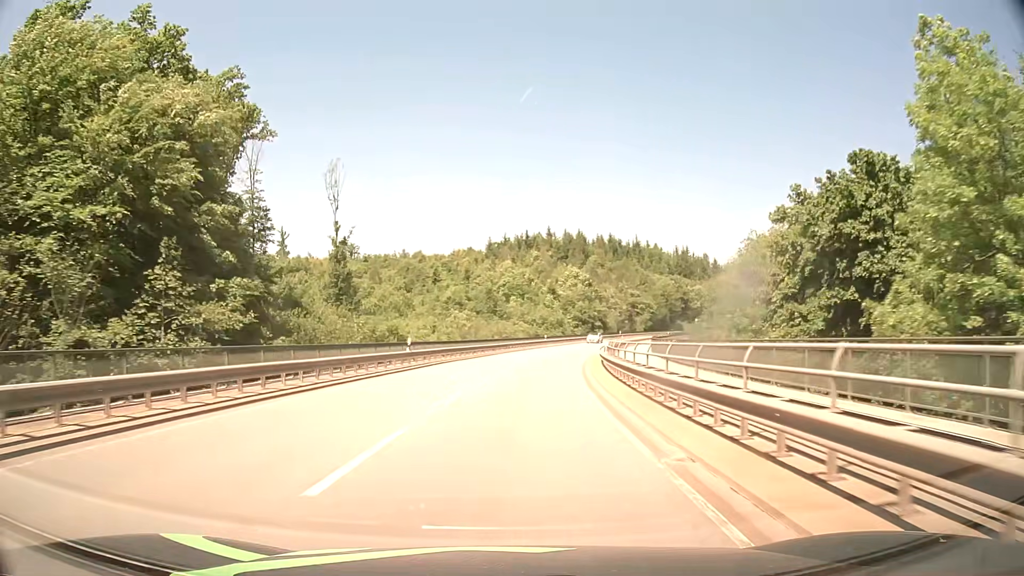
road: secondary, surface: asphalt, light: Day
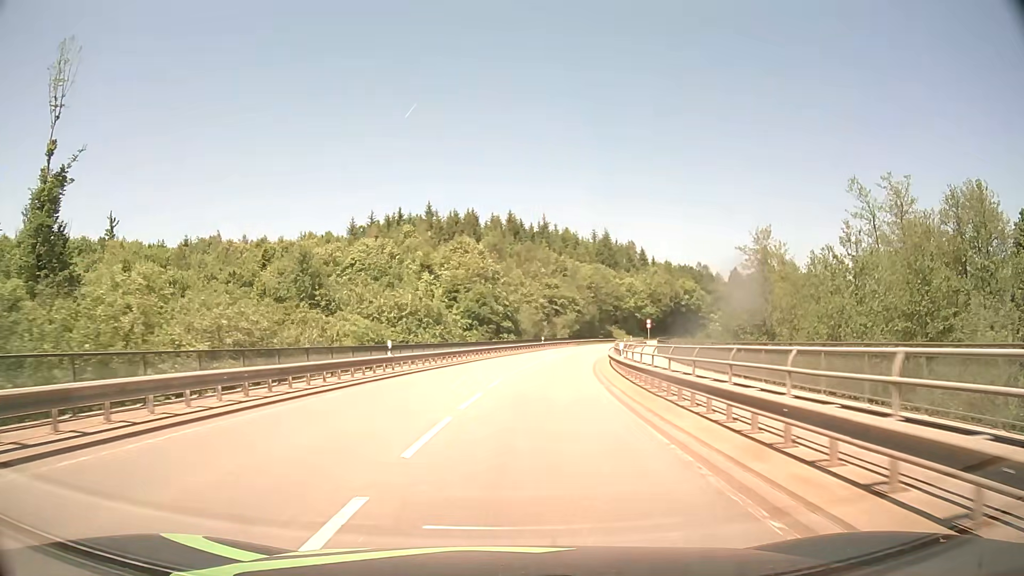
(+4.4, +51.6) m; +10°
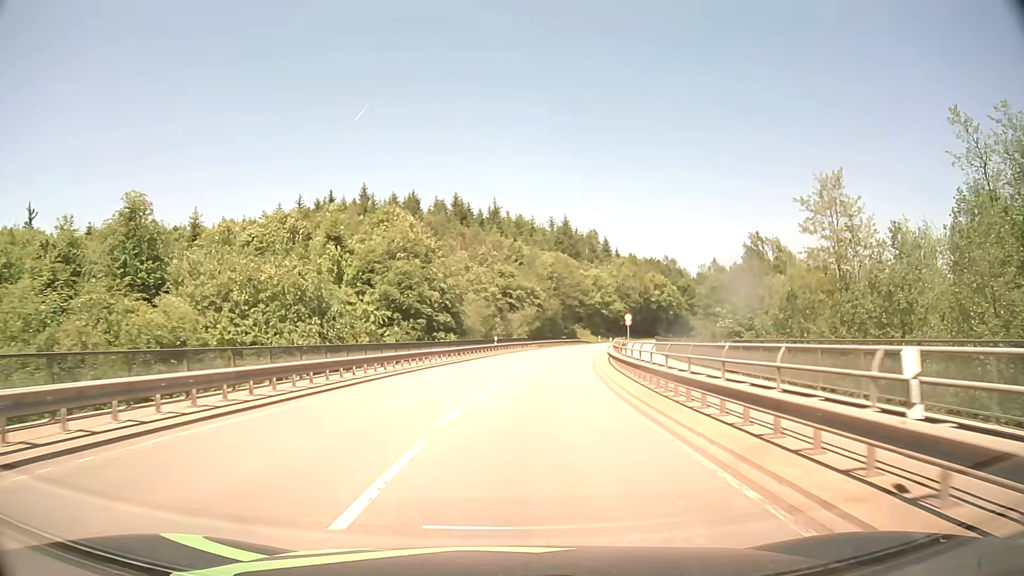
(+0.8, +21.0) m; +4°
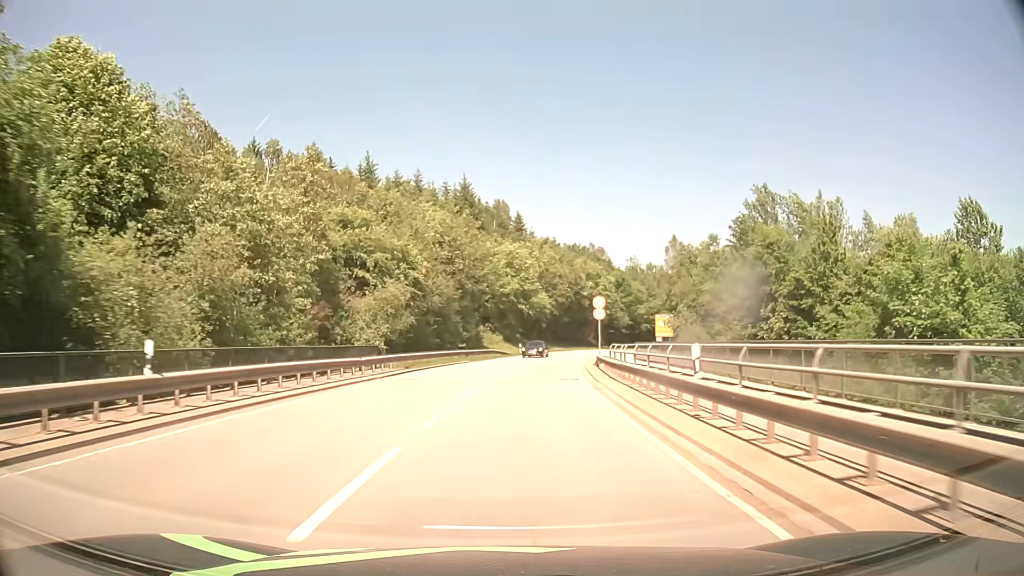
(+3.4, +42.1) m; +9°
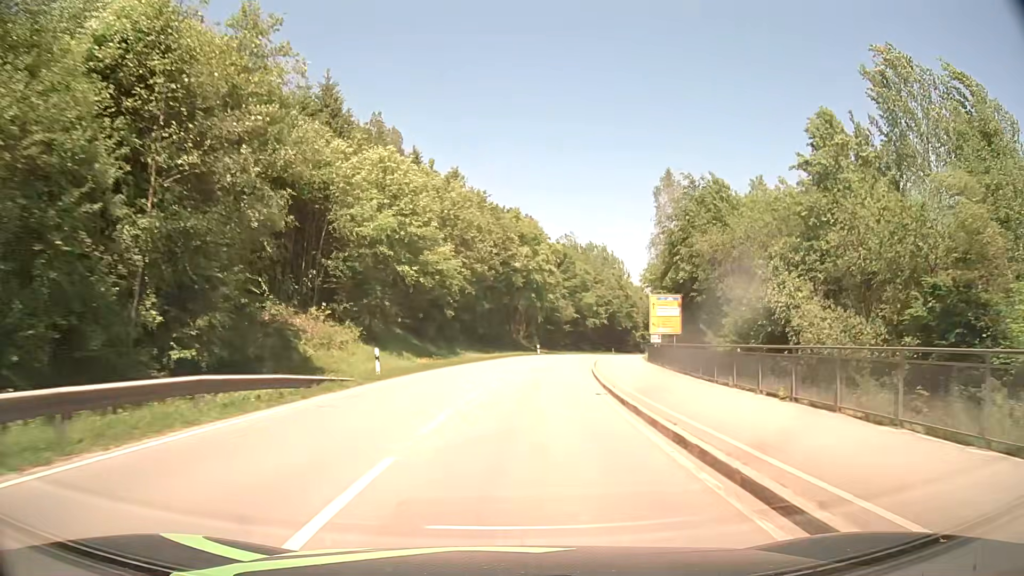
(+2.7, +42.4) m; +8°
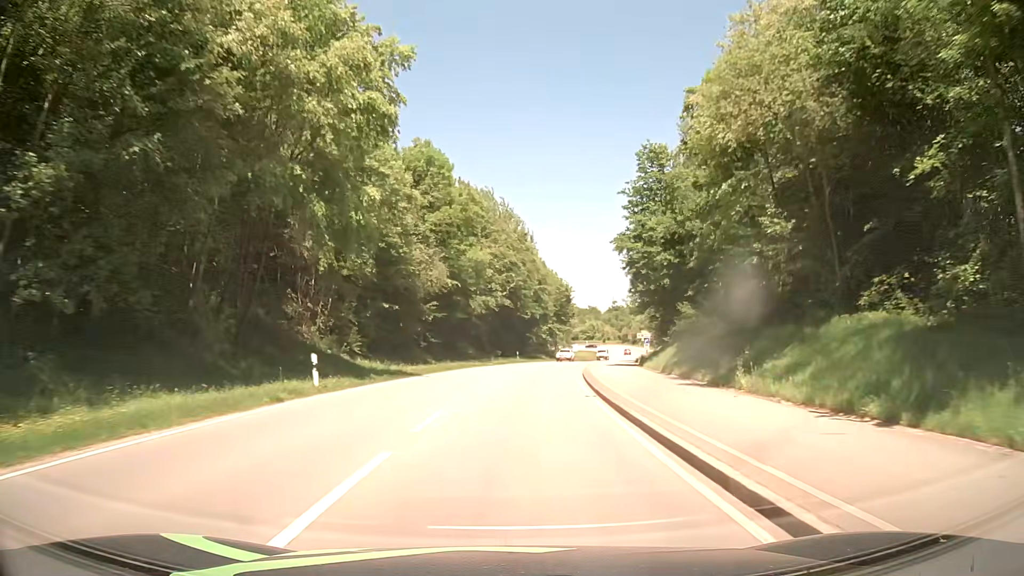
(+5.1, +53.2) m; +11°
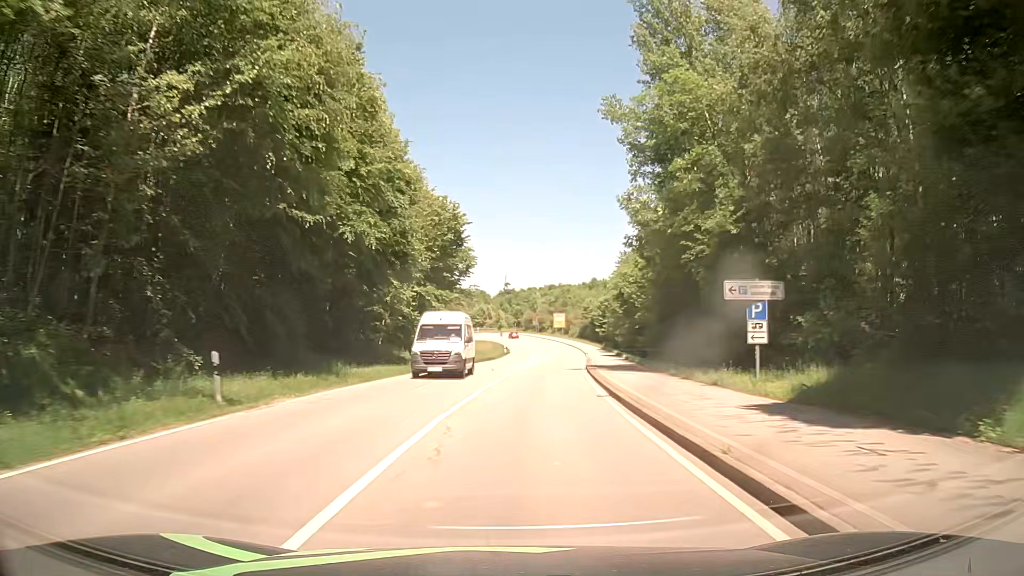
(+4.2, +53.8) m; +9°
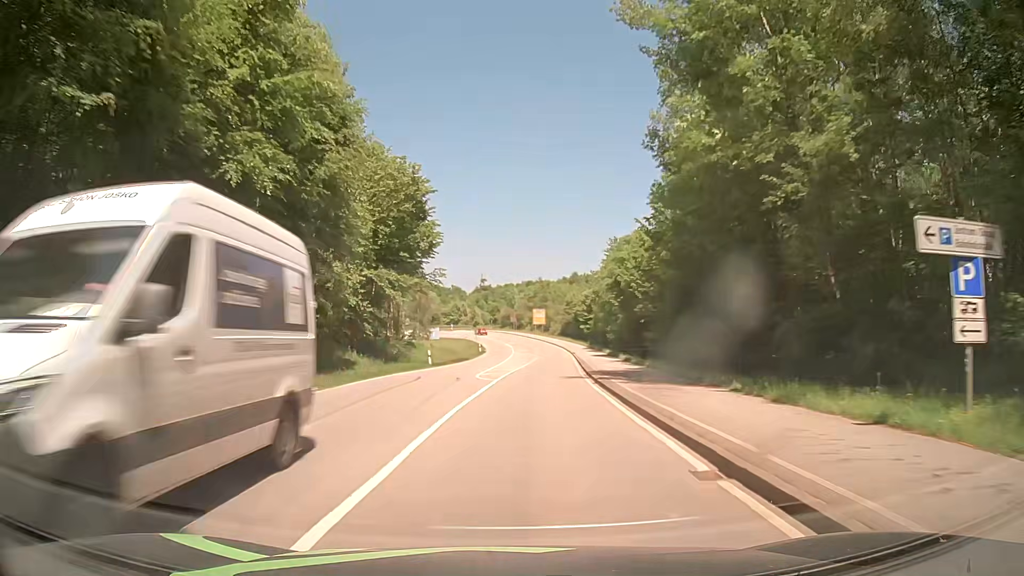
(+0.2, +10.9) m; +2°
(0, +10) (+1, +20) (+1, +30) (+2, +40) (+3, +50) (+4, +60) (+5, +70) (+5, +80) (+5, +90) (+5, +100) m
